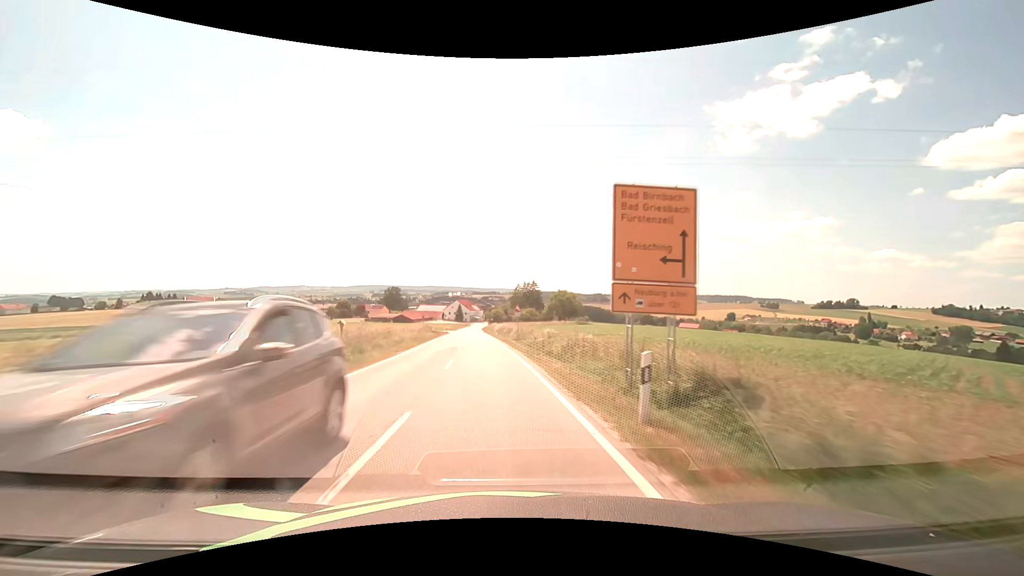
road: secondary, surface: asphalt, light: Day
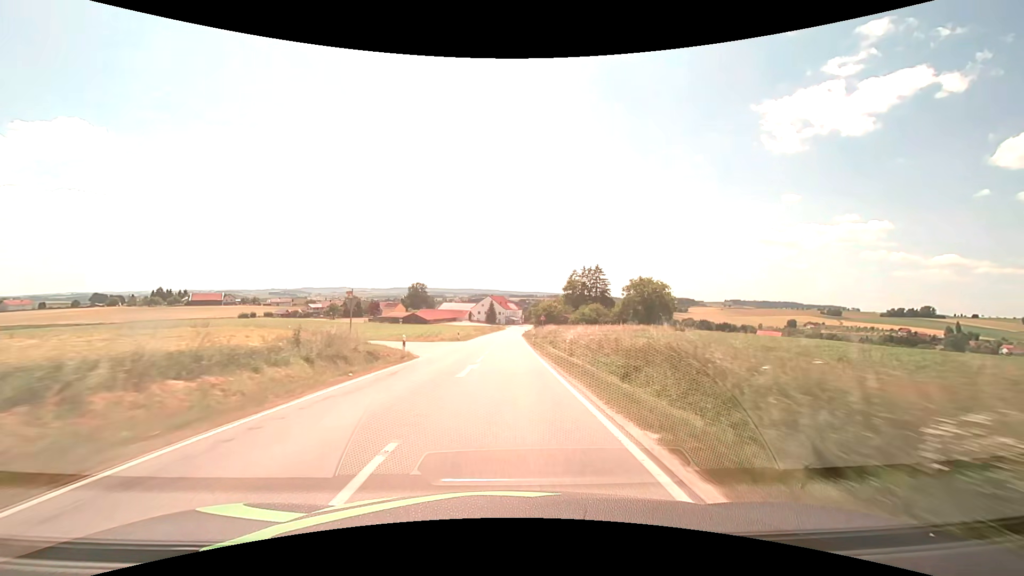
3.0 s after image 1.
(-3.8, +60.7) m; -5°
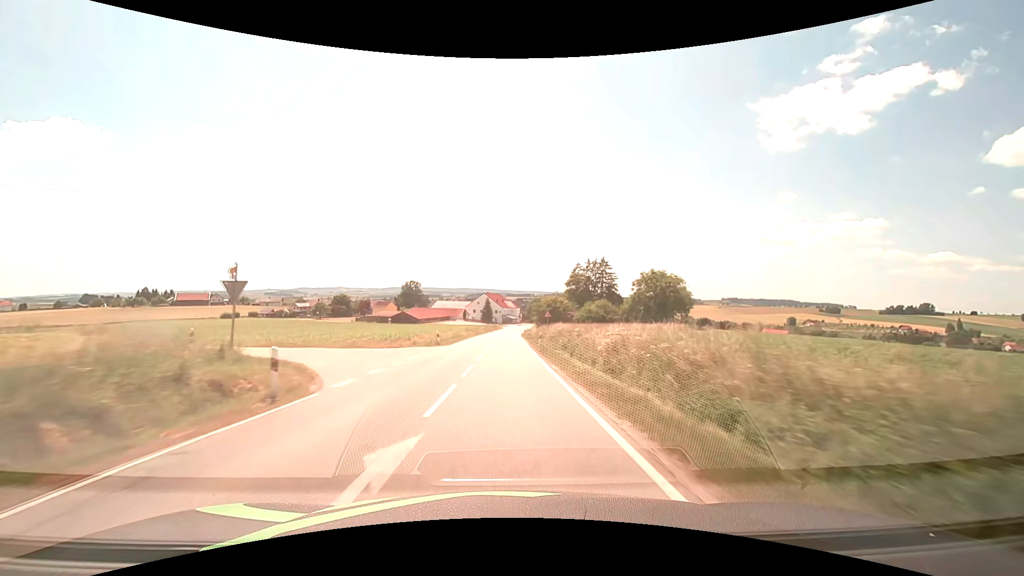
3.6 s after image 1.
(0.0, +12.1) m; 0°
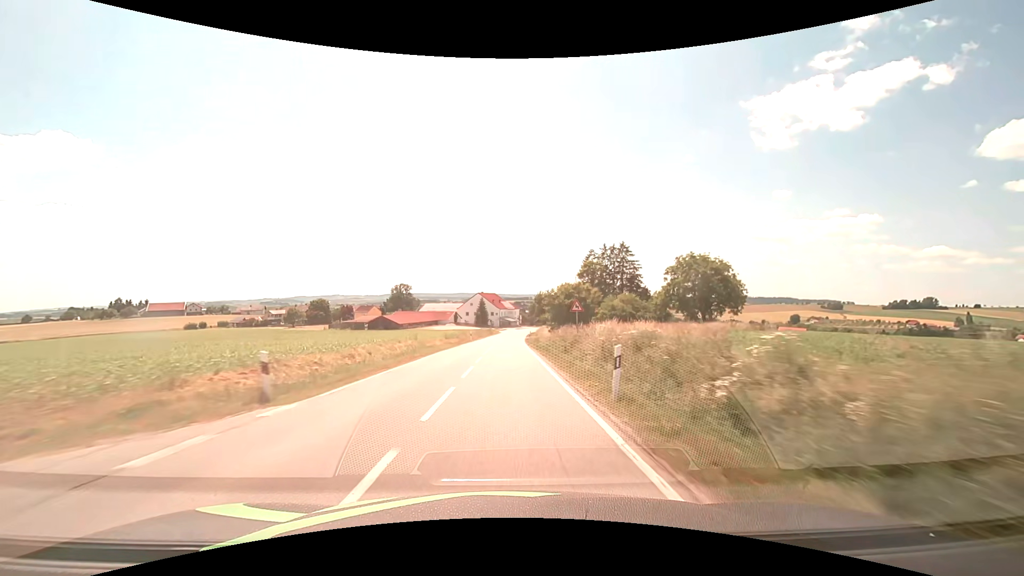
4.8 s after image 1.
(+0.1, +24.3) m; 0°
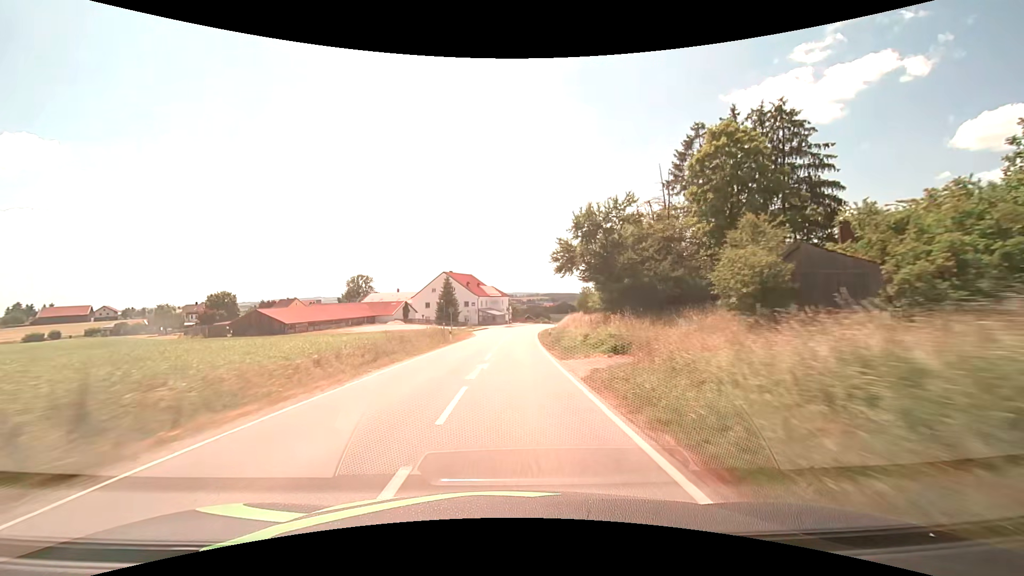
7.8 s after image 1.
(+0.3, +60.7) m; +1°
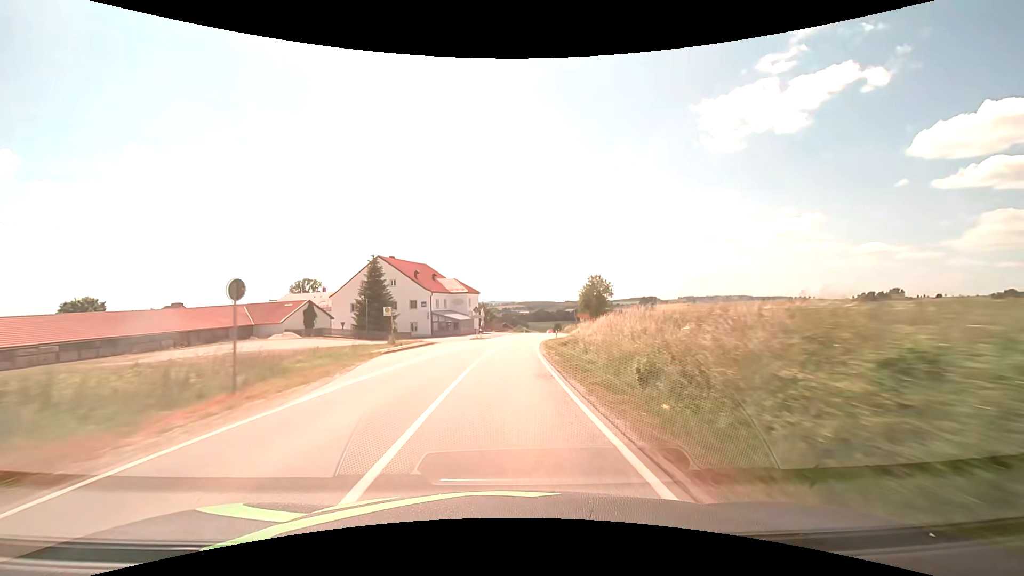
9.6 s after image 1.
(+0.9, +36.5) m; +3°
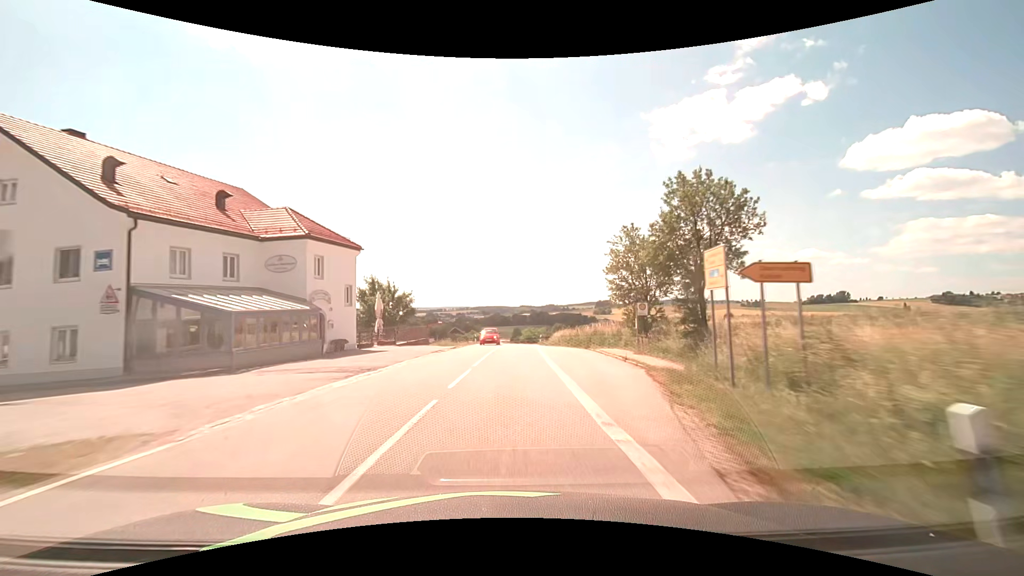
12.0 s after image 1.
(+2.0, +48.5) m; +5°
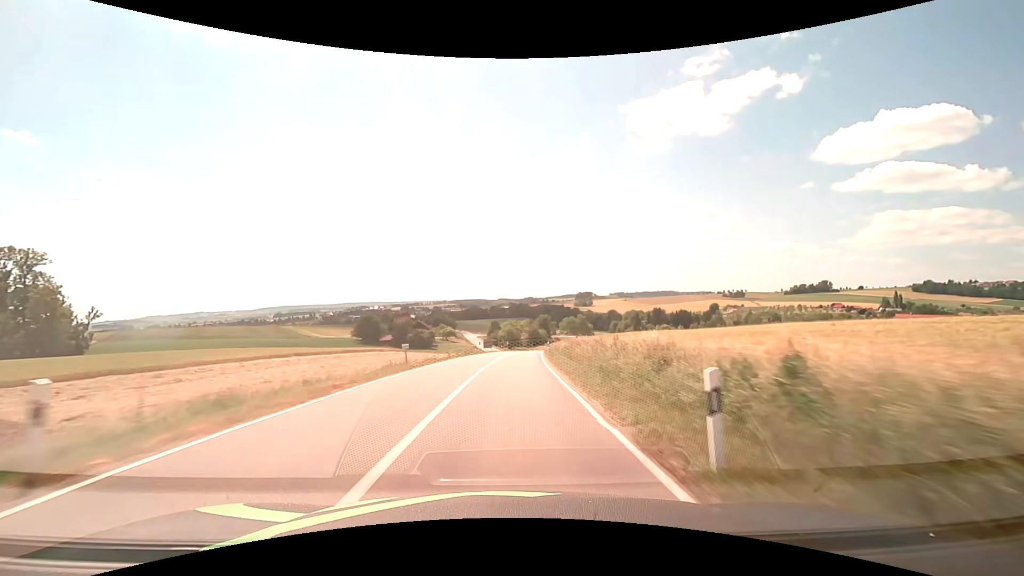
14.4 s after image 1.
(+1.2, +48.6) m; +2°
(0, +10) (0, +20) (+1, +30) (+2, +40) (+2, +50) (+3, +60) (+4, +70) (+5, +80) (+5, +90) (+5, +100) m
